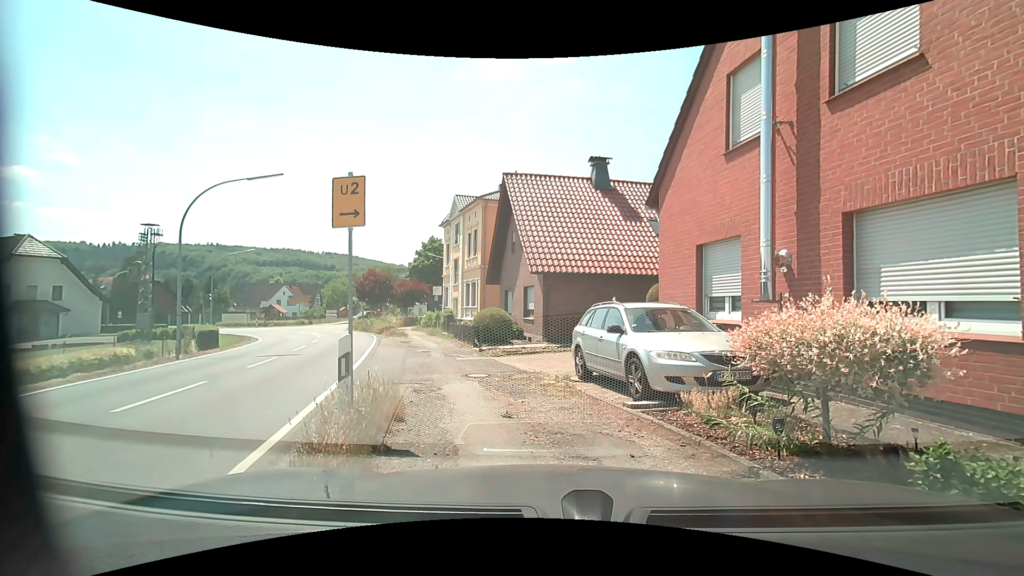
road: secondary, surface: asphalt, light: Day
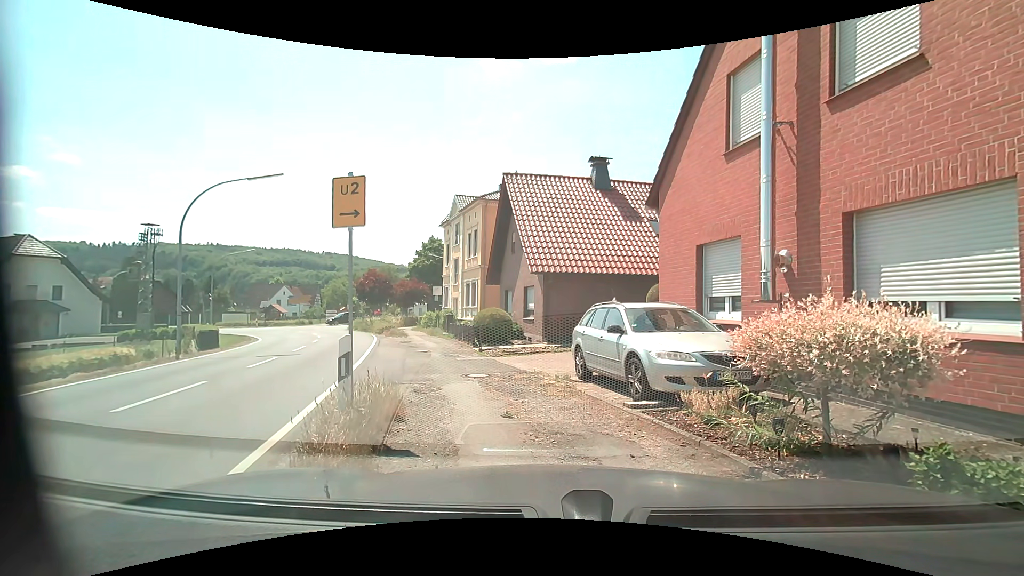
(0.0, 0.0) m; 0°
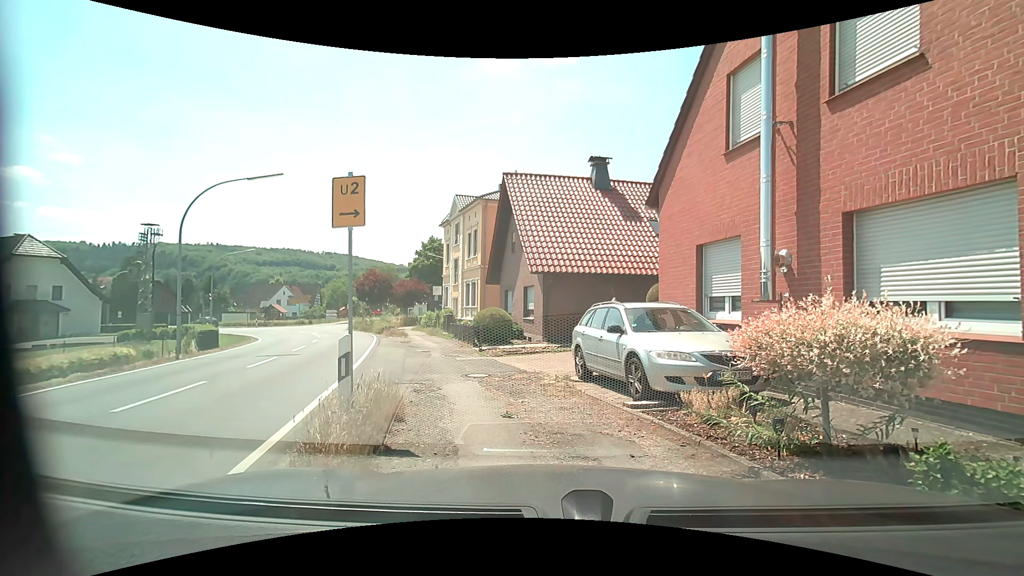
(0.0, 0.0) m; 0°
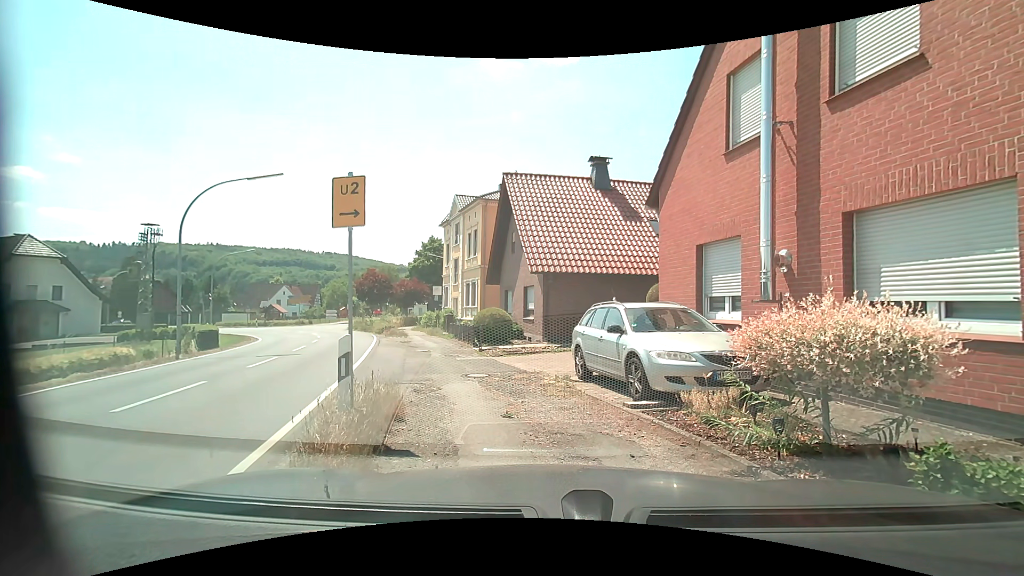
(0.0, 0.0) m; 0°
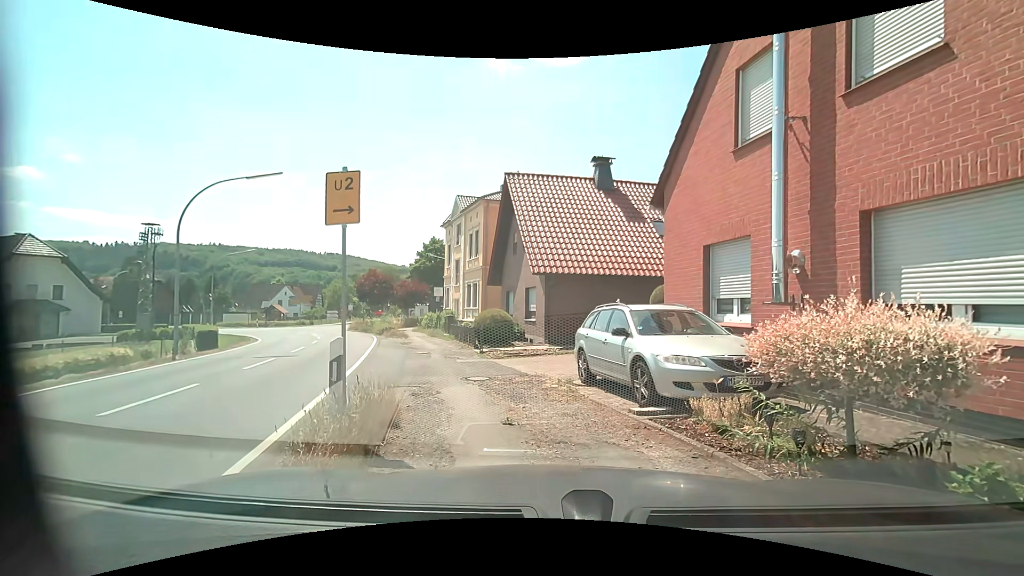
(0.0, +0.3) m; 0°
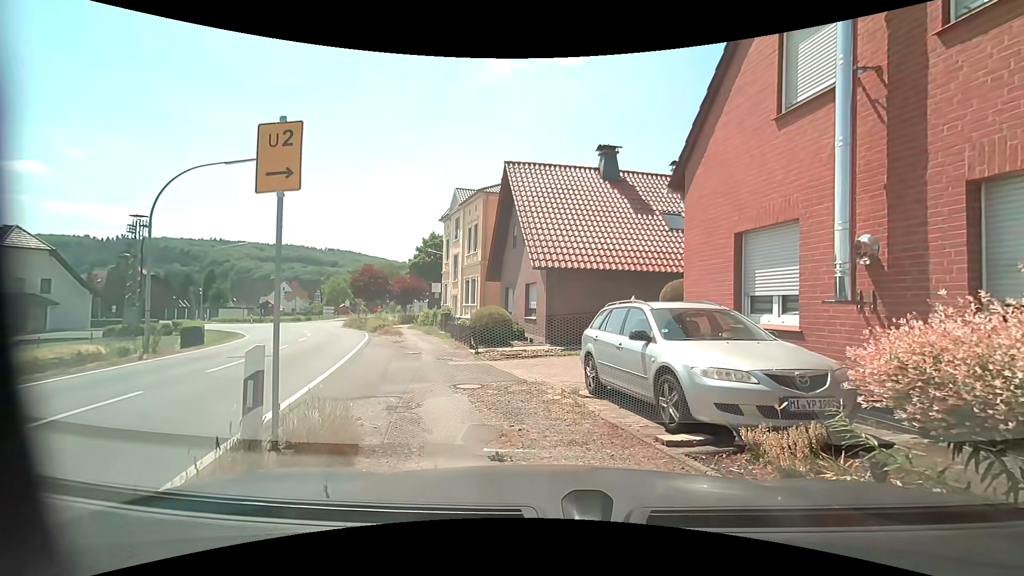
(0.0, +1.5) m; 0°
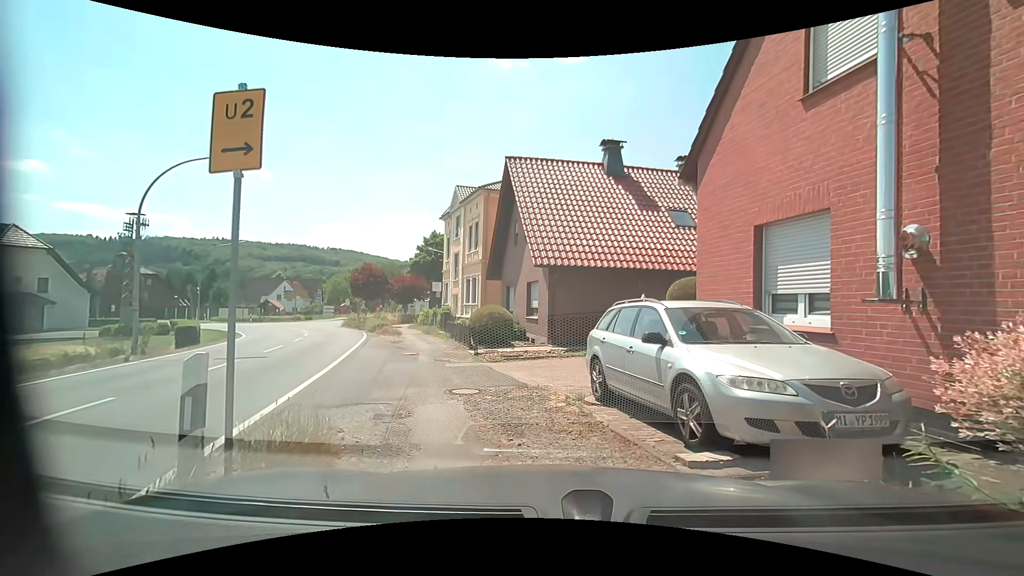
(0.0, +0.7) m; 0°
